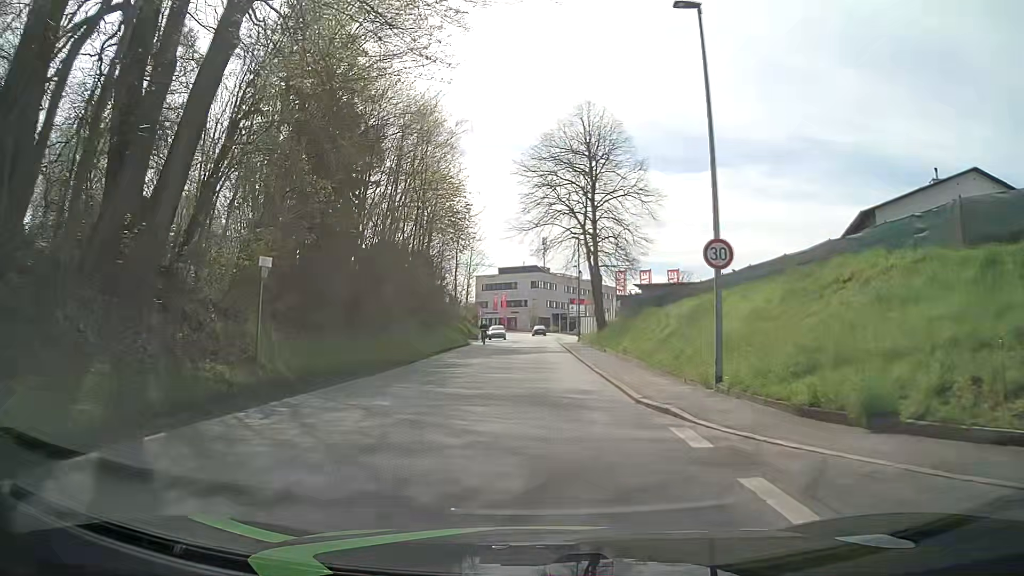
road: tertiary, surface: asphalt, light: Day
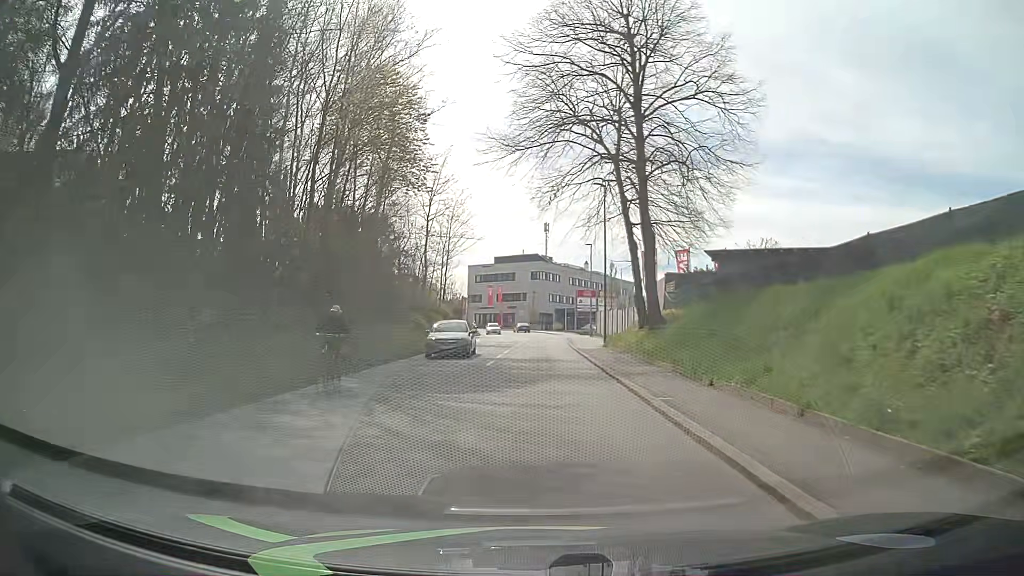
(0.0, +19.2) m; 0°
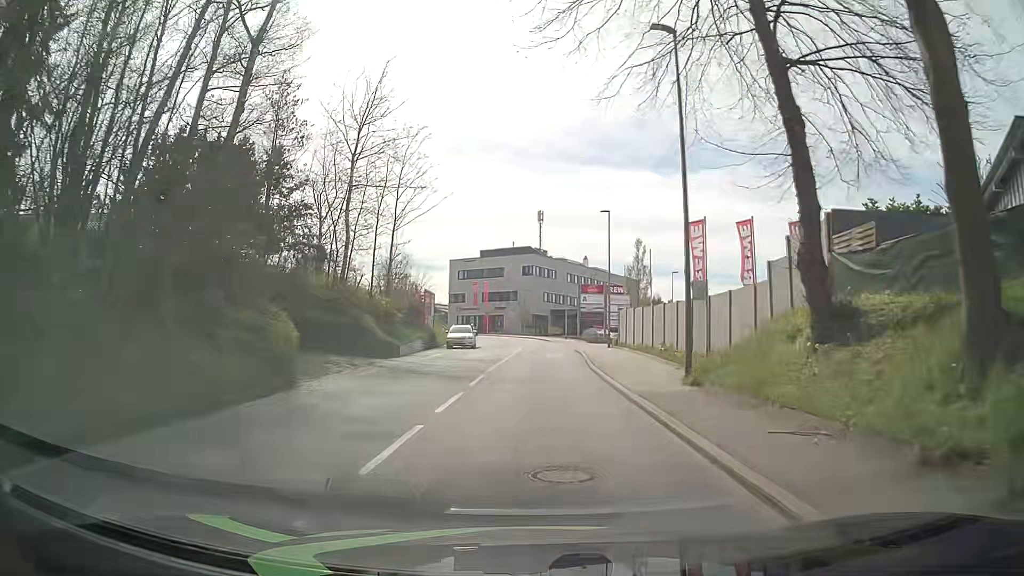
(+0.1, +19.2) m; 0°
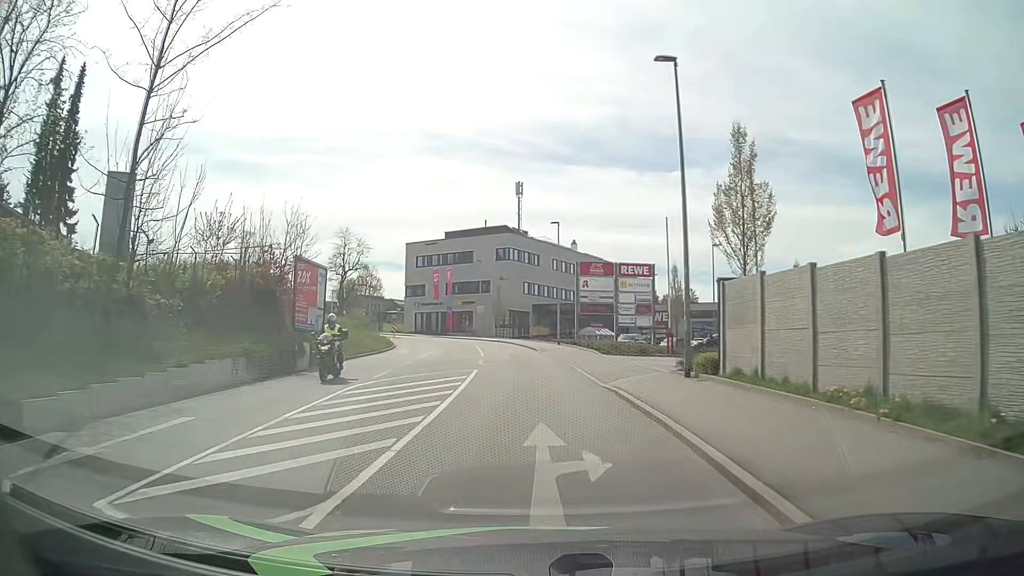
(+0.3, +23.9) m; +2°
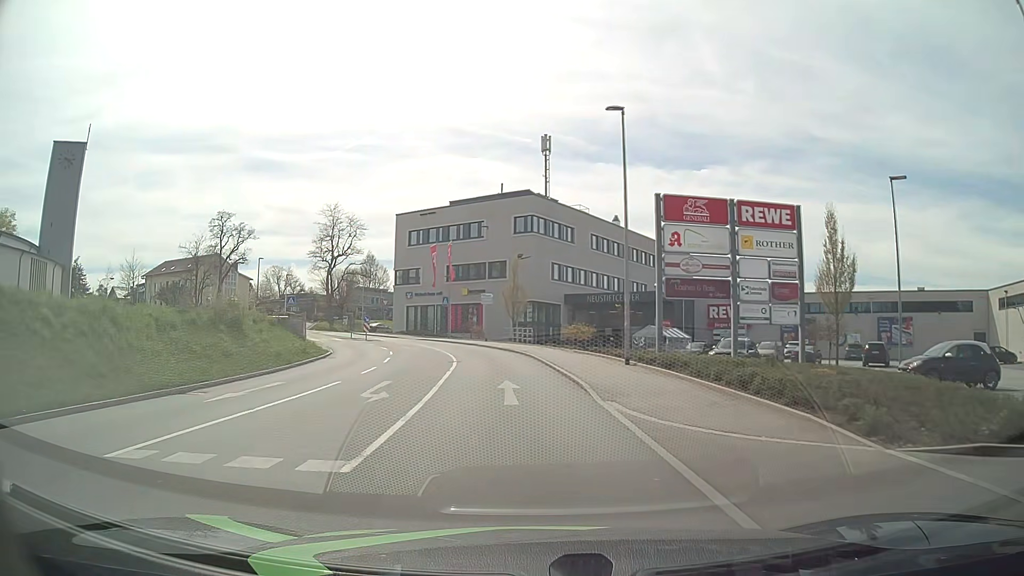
(-0.3, +24.0) m; -3°
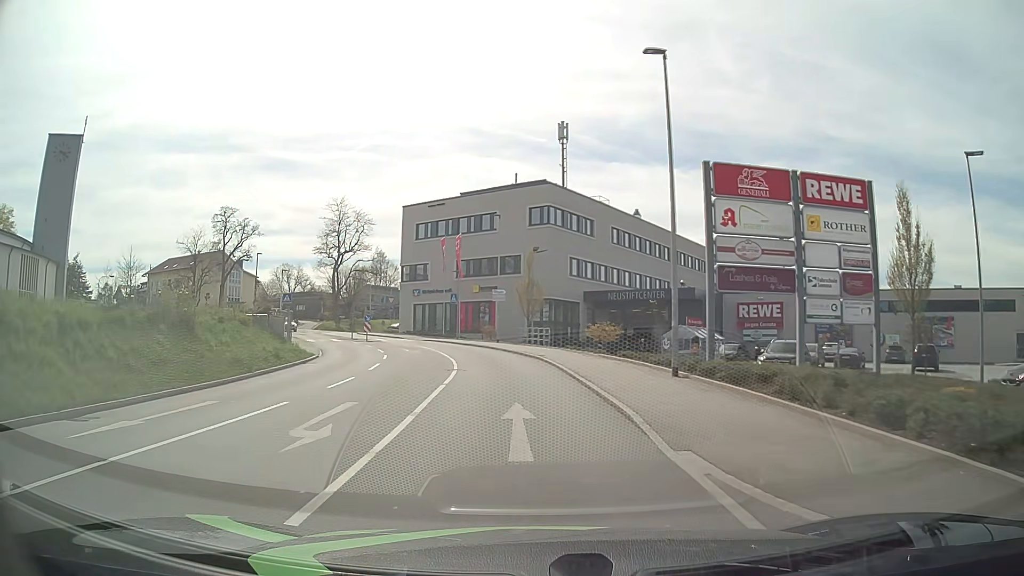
(0.0, +4.8) m; 0°
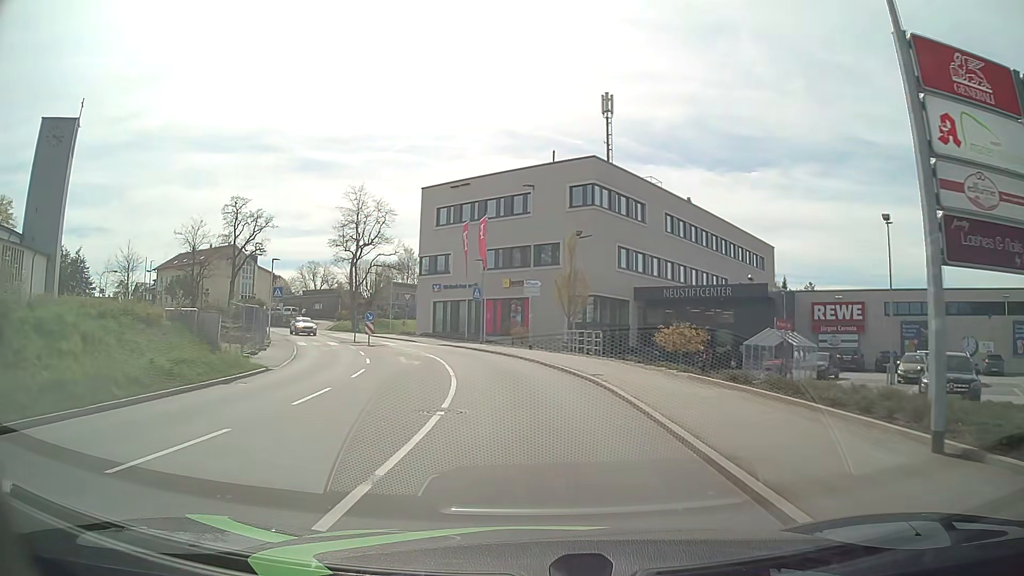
(-0.3, +9.7) m; -4°
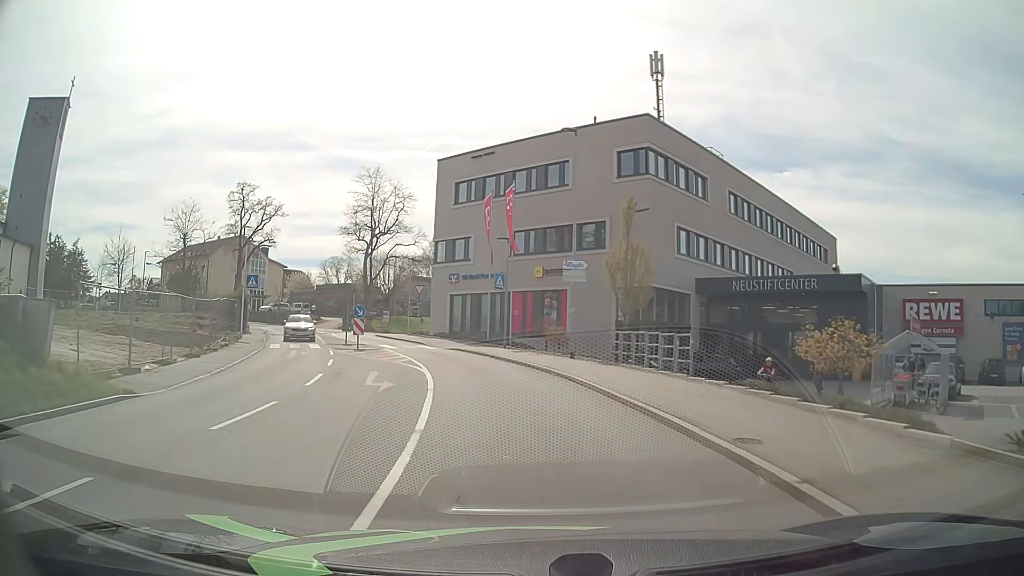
(-0.3, +9.7) m; -3°
